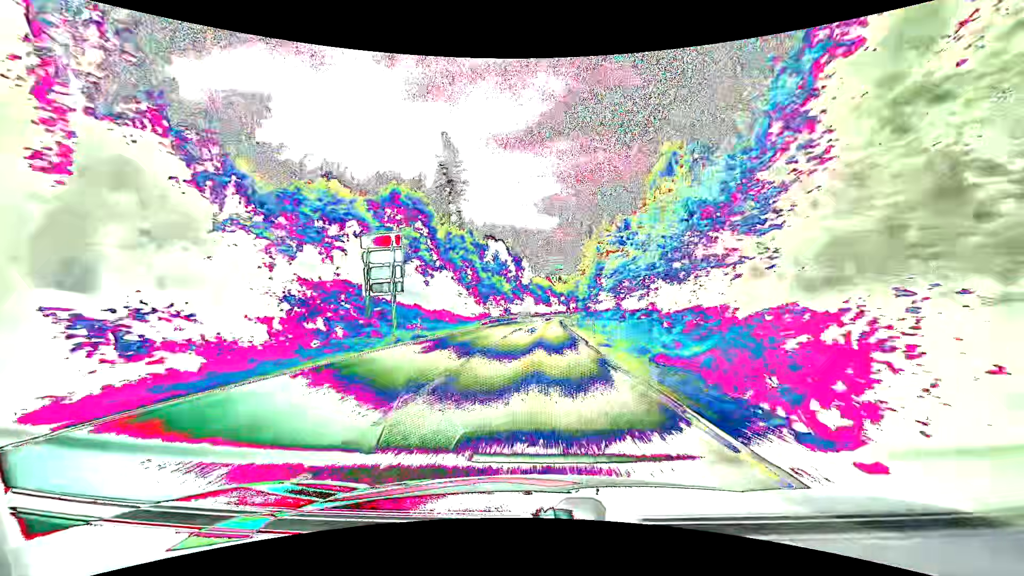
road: primary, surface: asphalt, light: Day
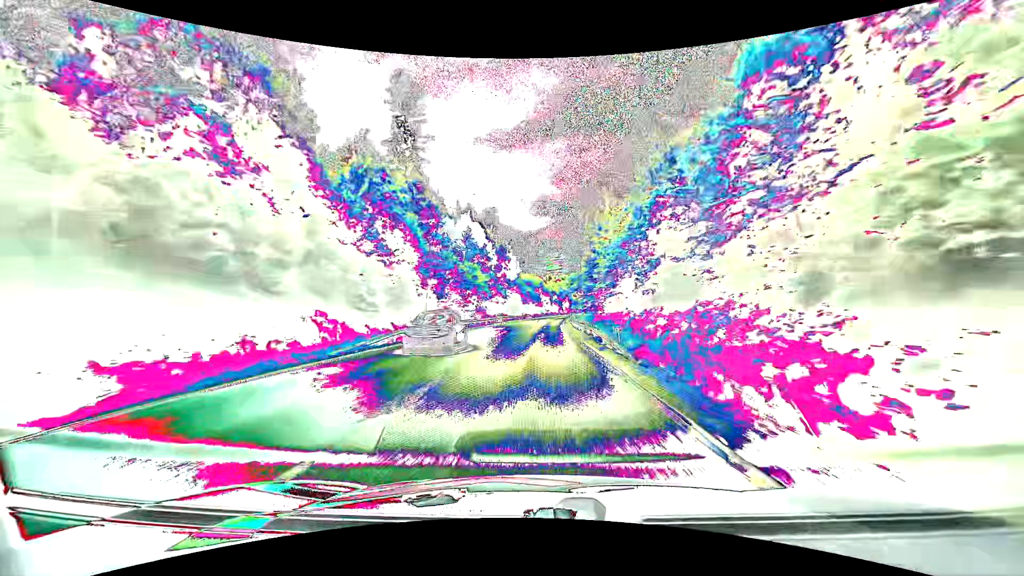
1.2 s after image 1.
(+0.3, +29.8) m; +1°
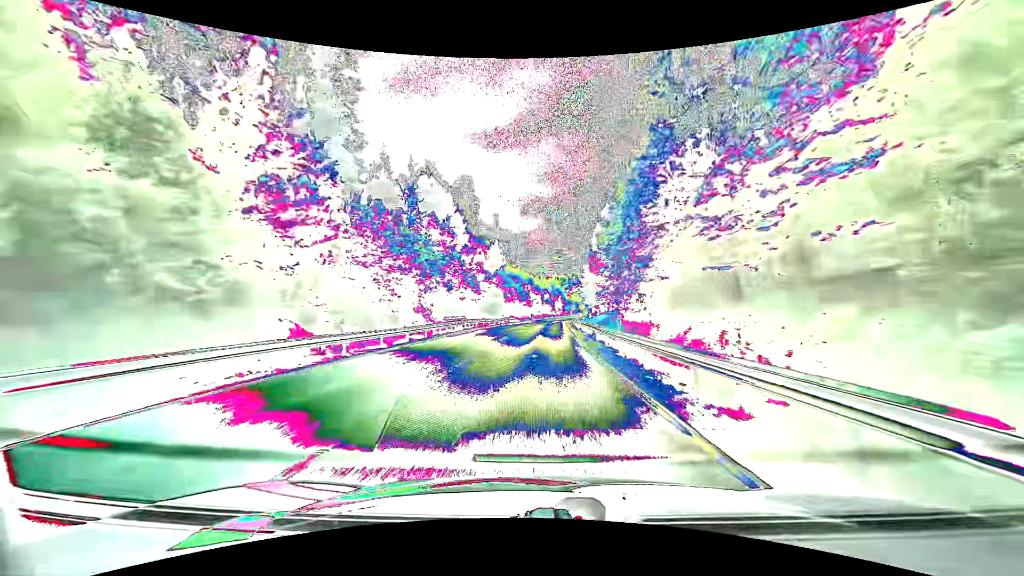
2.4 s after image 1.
(+0.3, +30.0) m; +1°
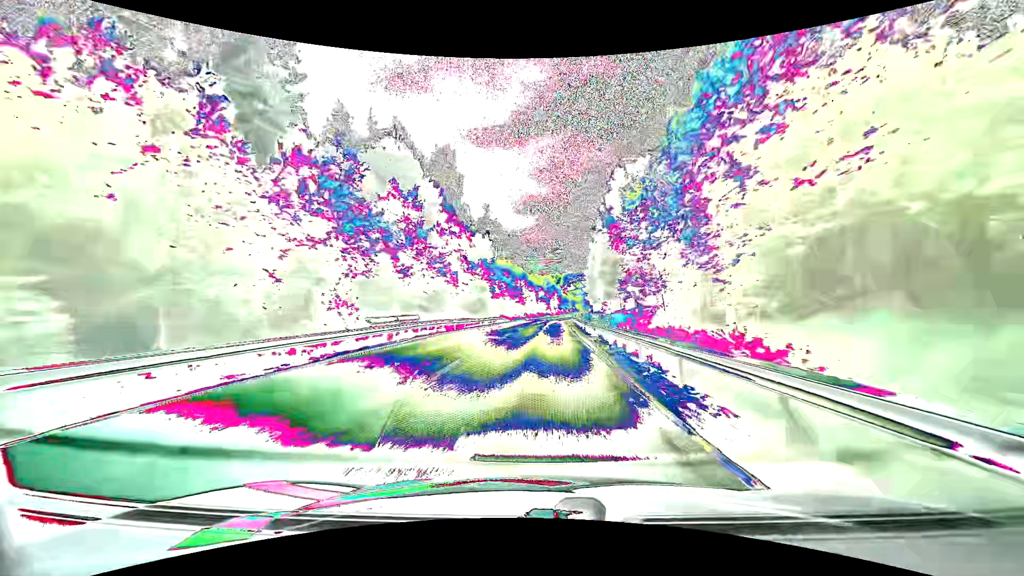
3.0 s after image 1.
(0.0, +15.0) m; 0°
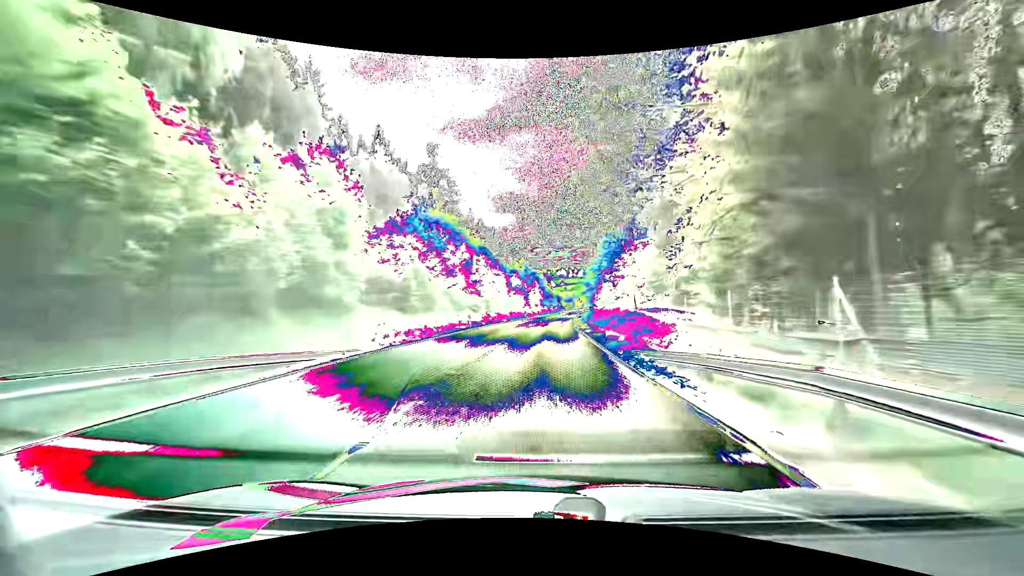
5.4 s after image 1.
(+1.6, +60.6) m; +3°
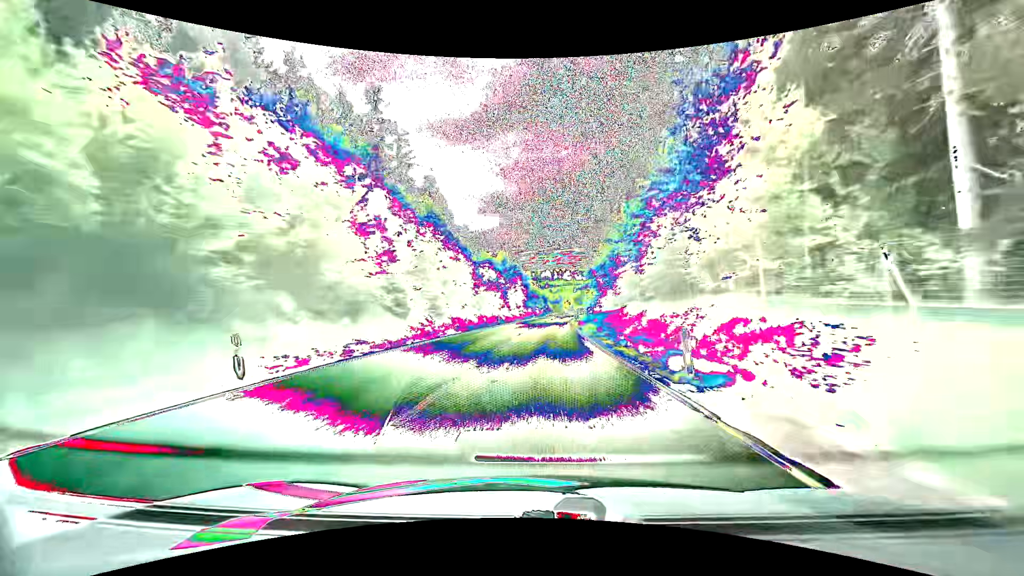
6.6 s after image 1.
(+0.4, +30.6) m; +1°
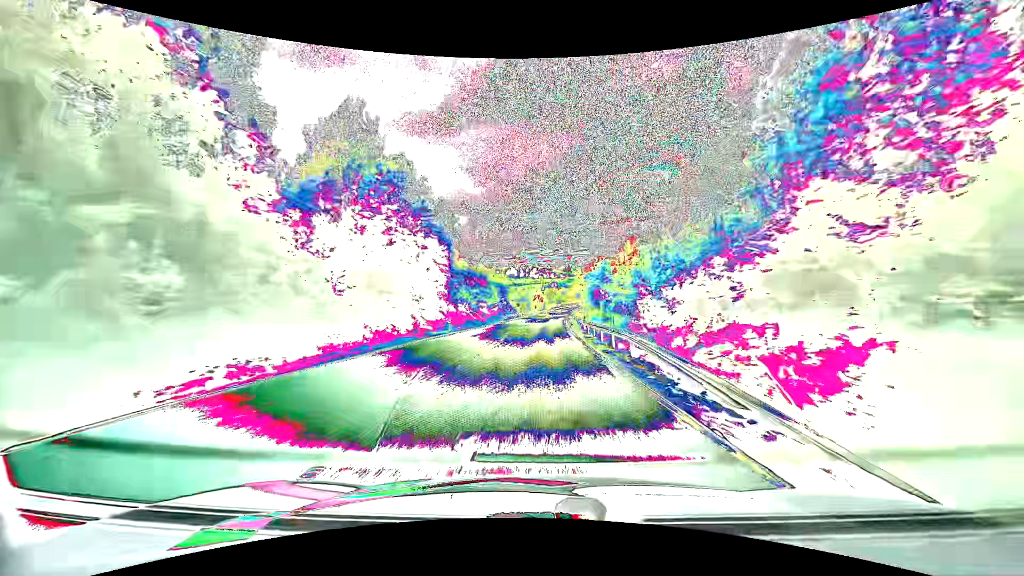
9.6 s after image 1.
(+3.2, +77.1) m; +4°
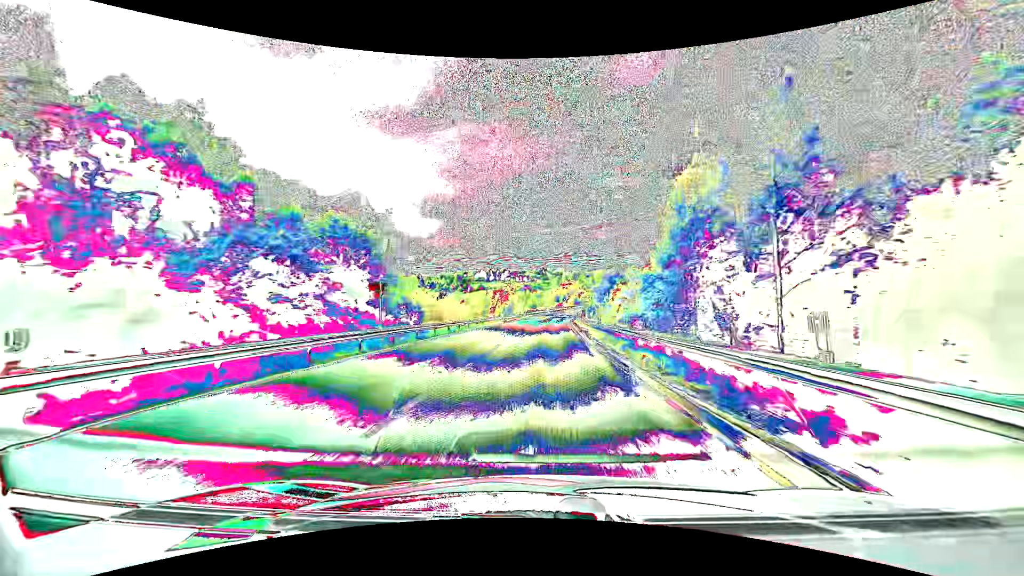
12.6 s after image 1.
(+2.0, +78.0) m; +3°
(0, +10) (0, +20) (0, +30) (+1, +40) (+1, +50) (+1, +60) (+2, +70) (+2, +80) (+3, +90) (+4, +100) m
